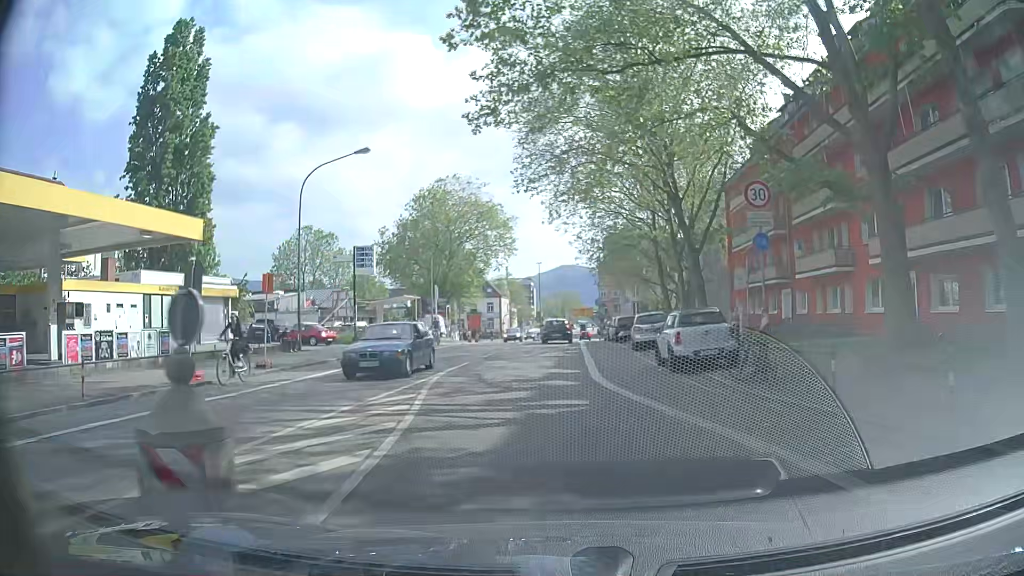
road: secondary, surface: asphalt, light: Day
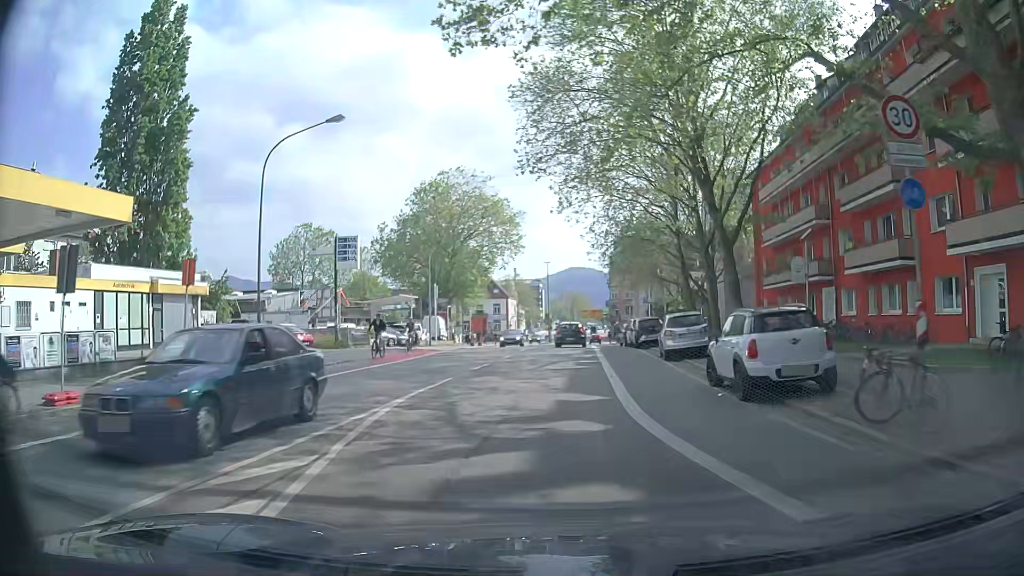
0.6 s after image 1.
(-0.1, +5.7) m; 0°
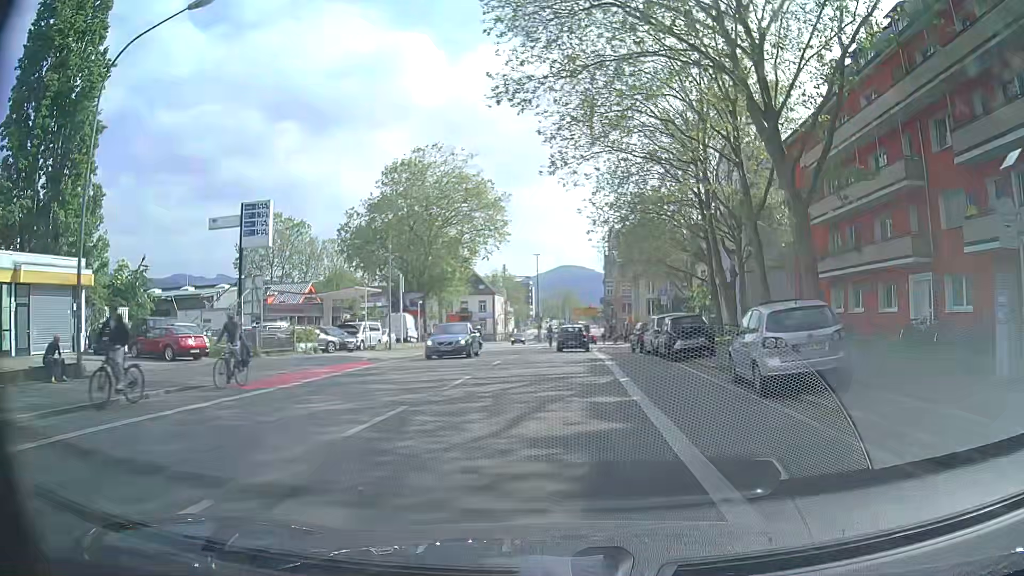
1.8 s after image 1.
(-0.1, +11.4) m; +2°
